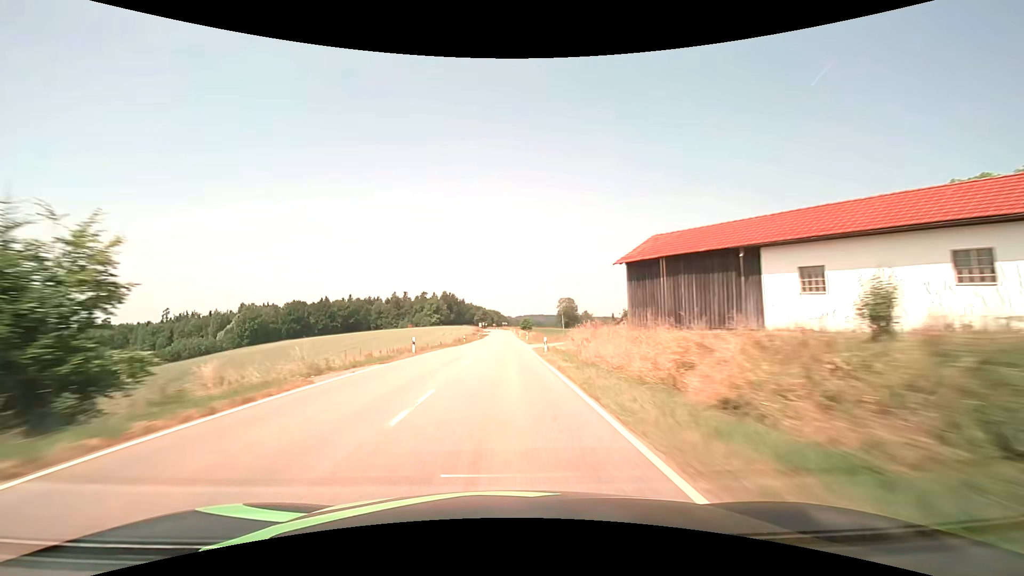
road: tertiary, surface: asphalt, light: Day
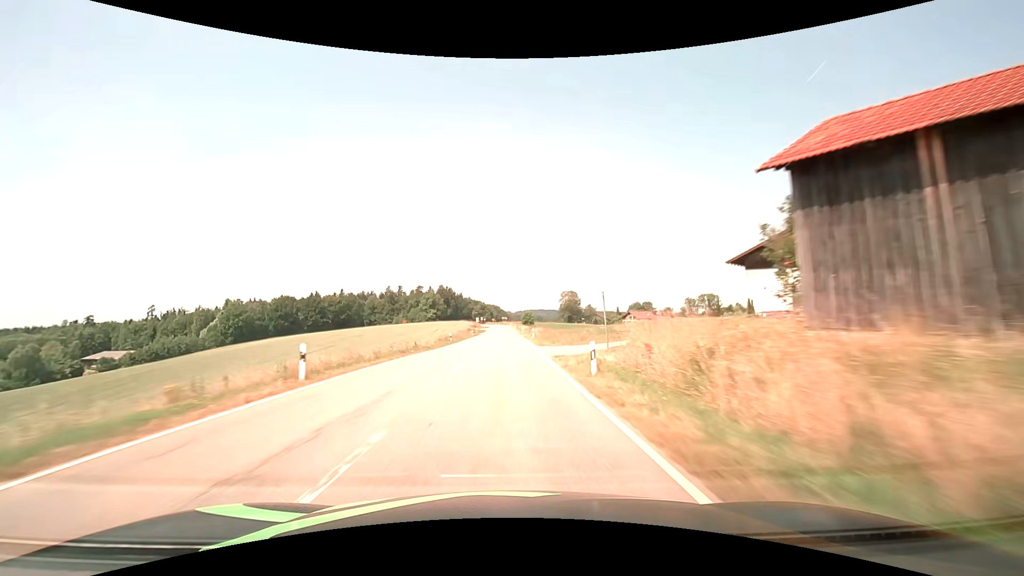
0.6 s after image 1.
(0.0, +15.6) m; 0°
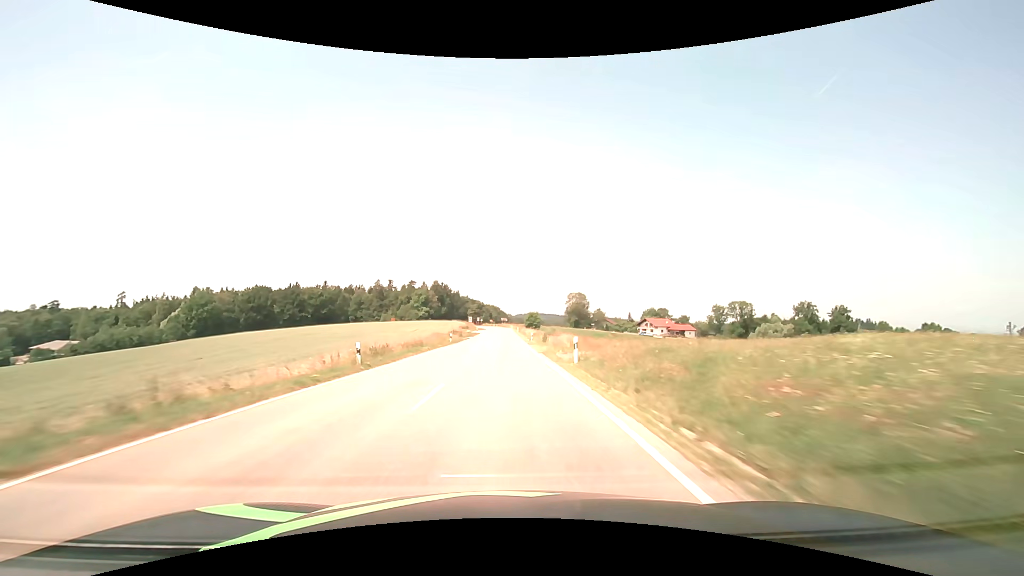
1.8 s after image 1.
(0.0, +30.5) m; 0°
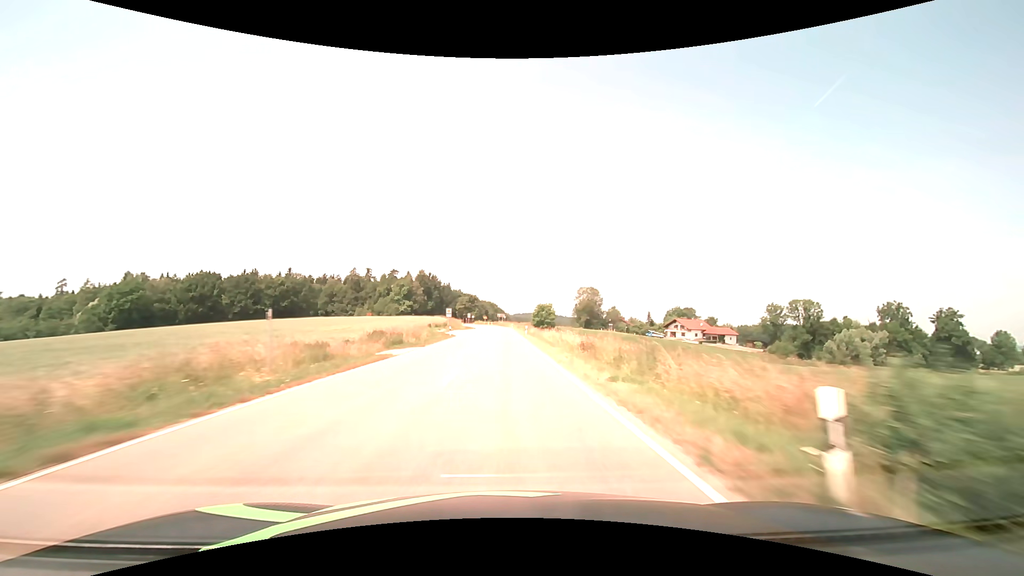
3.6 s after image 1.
(0.0, +44.4) m; 0°
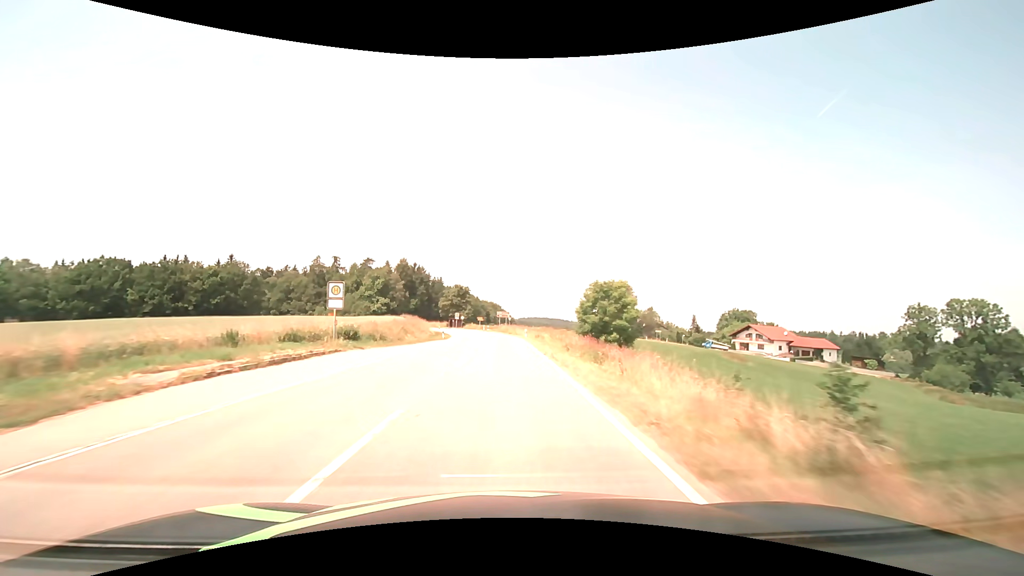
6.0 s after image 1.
(0.0, +54.5) m; 0°
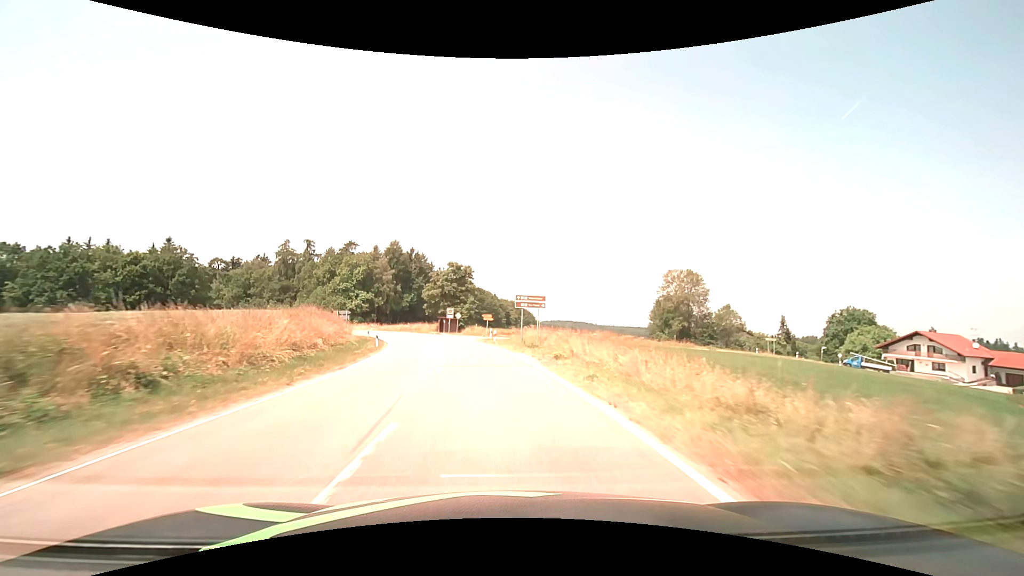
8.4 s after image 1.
(-0.6, +47.5) m; -2°
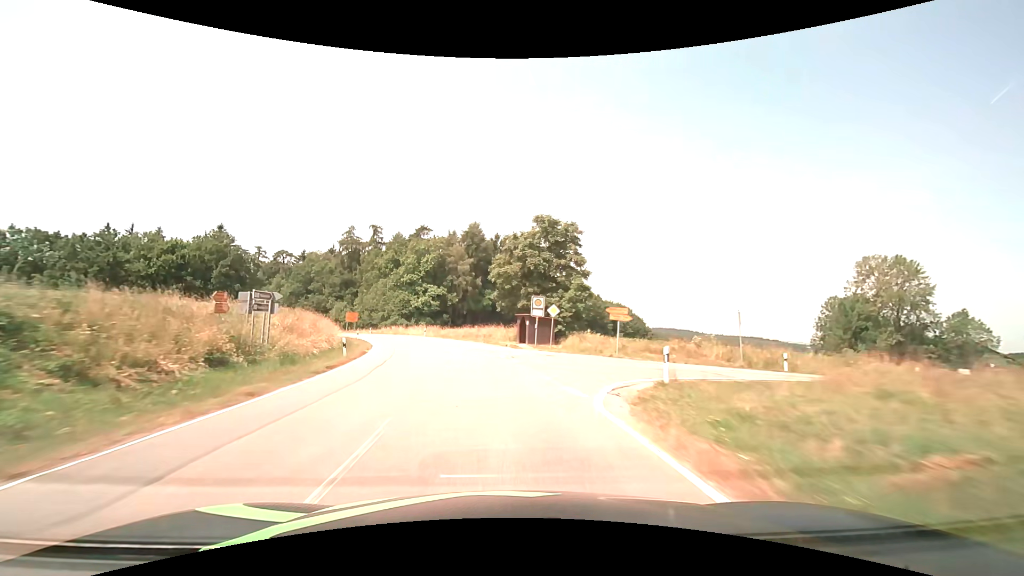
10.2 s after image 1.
(-3.0, +34.2) m; -11°
